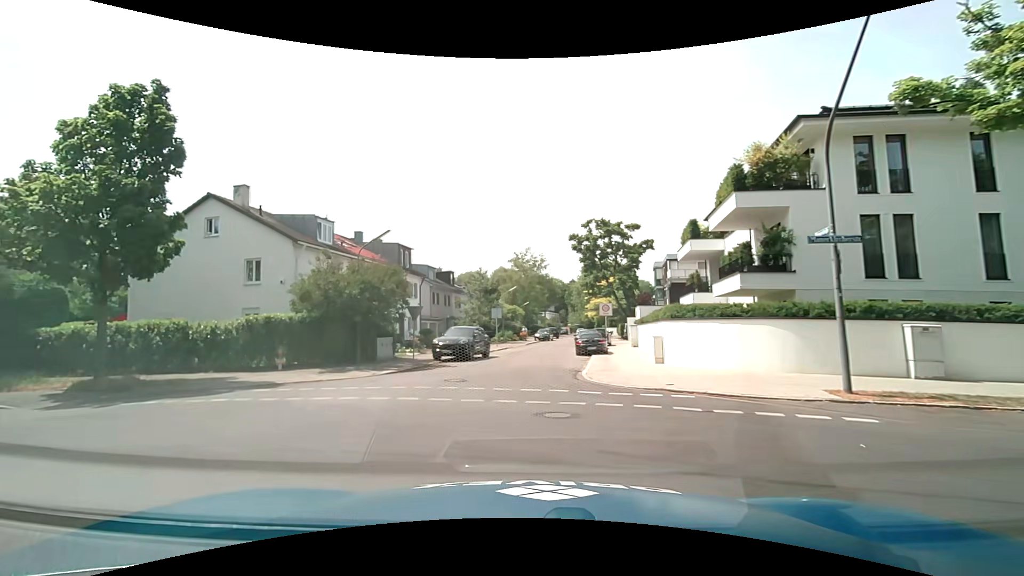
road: residential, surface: asphalt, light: Day
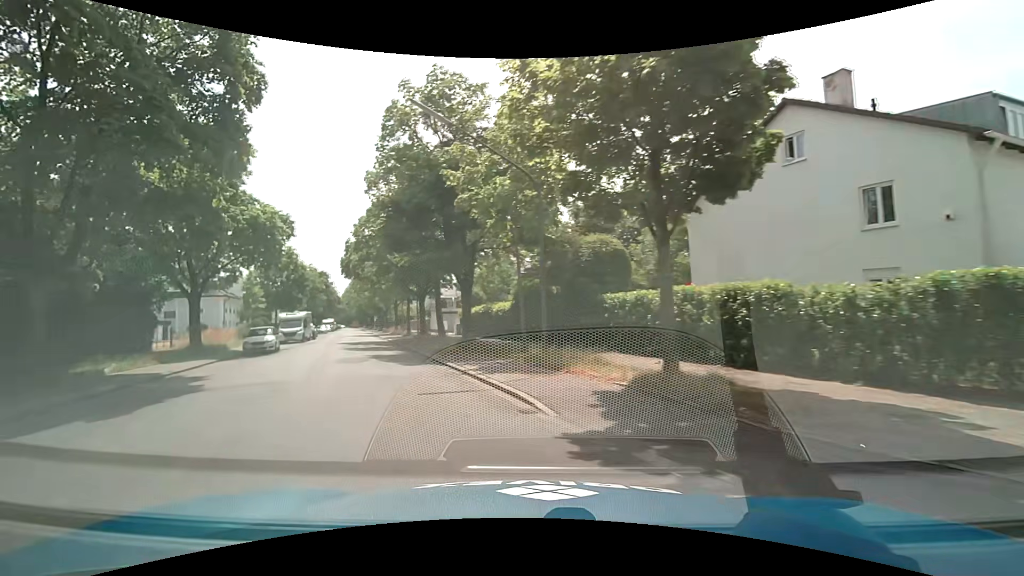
(-6.5, +10.0) m; -57°
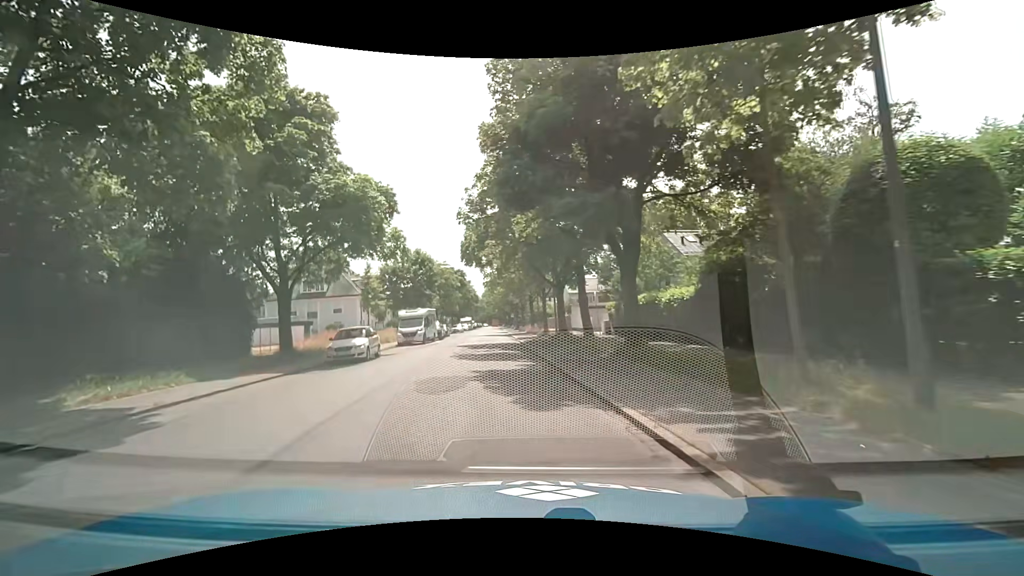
(-1.6, +9.5) m; -15°
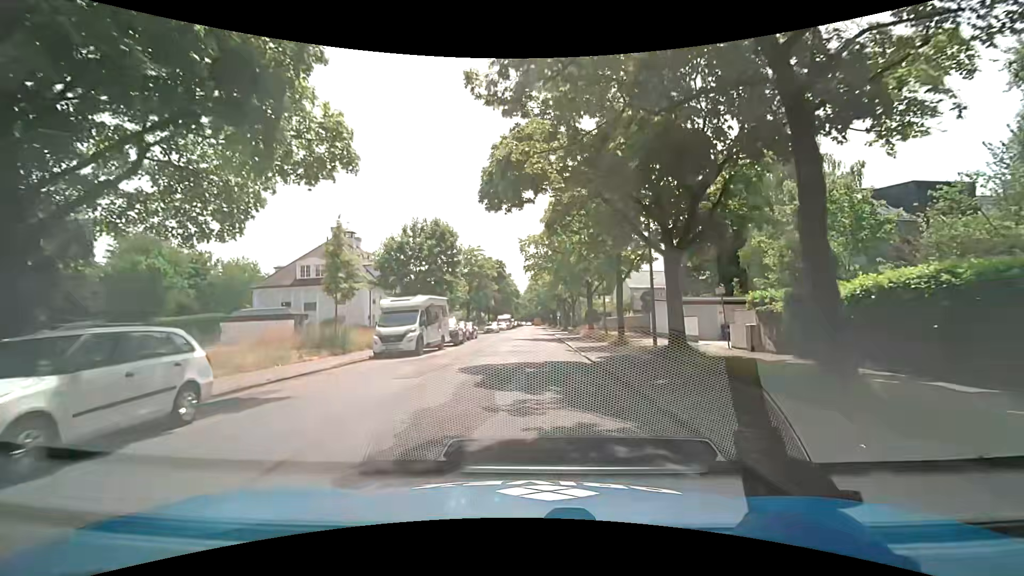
(-1.4, +16.2) m; -7°
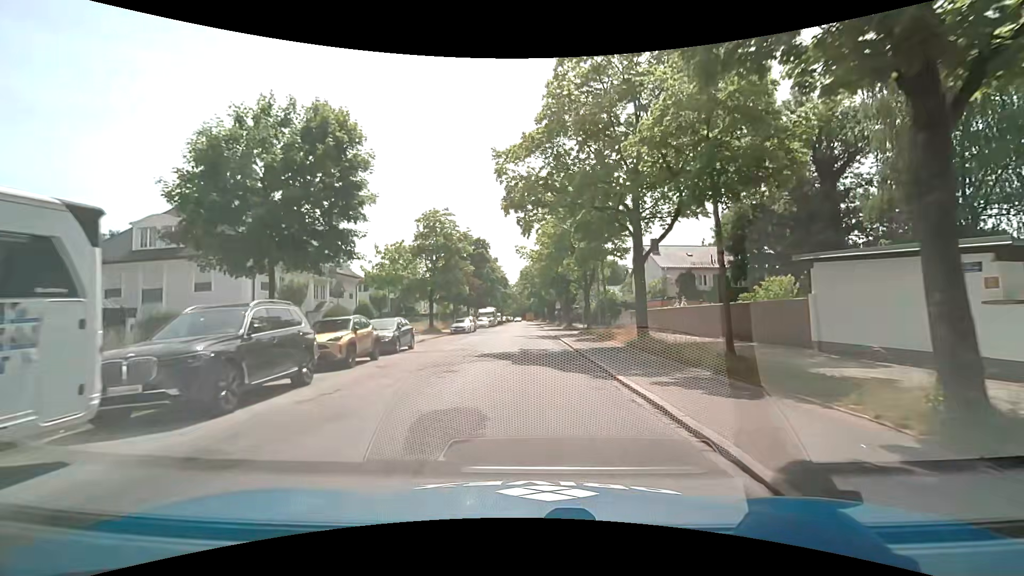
(+0.8, +22.2) m; +3°
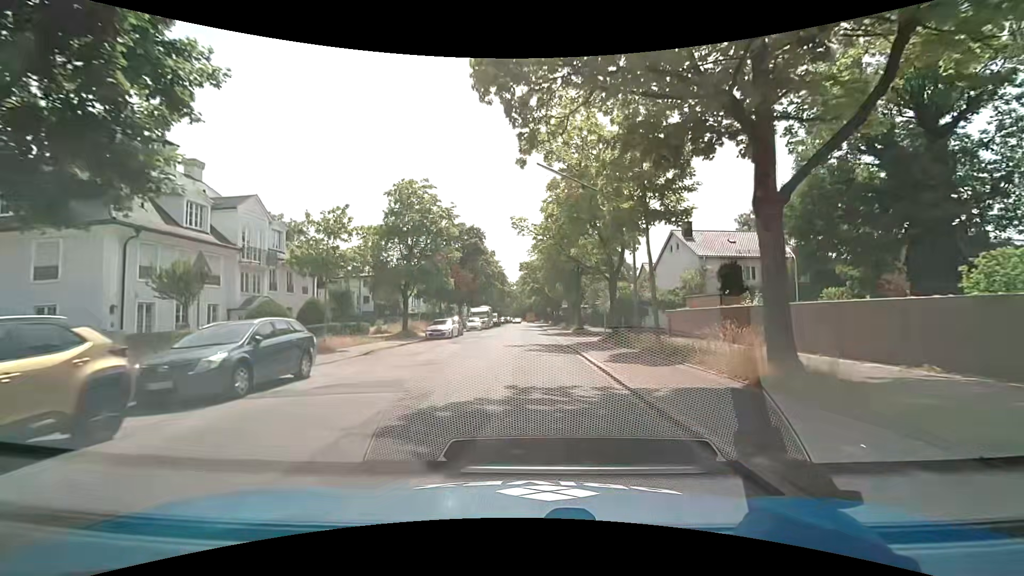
(-0.1, +11.2) m; -1°
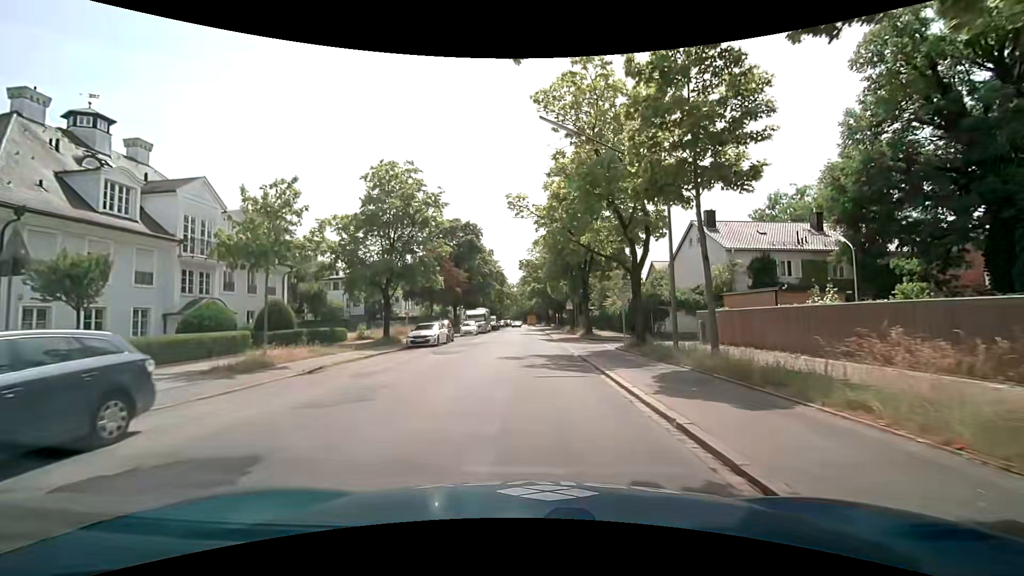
(0.0, +5.6) m; 0°
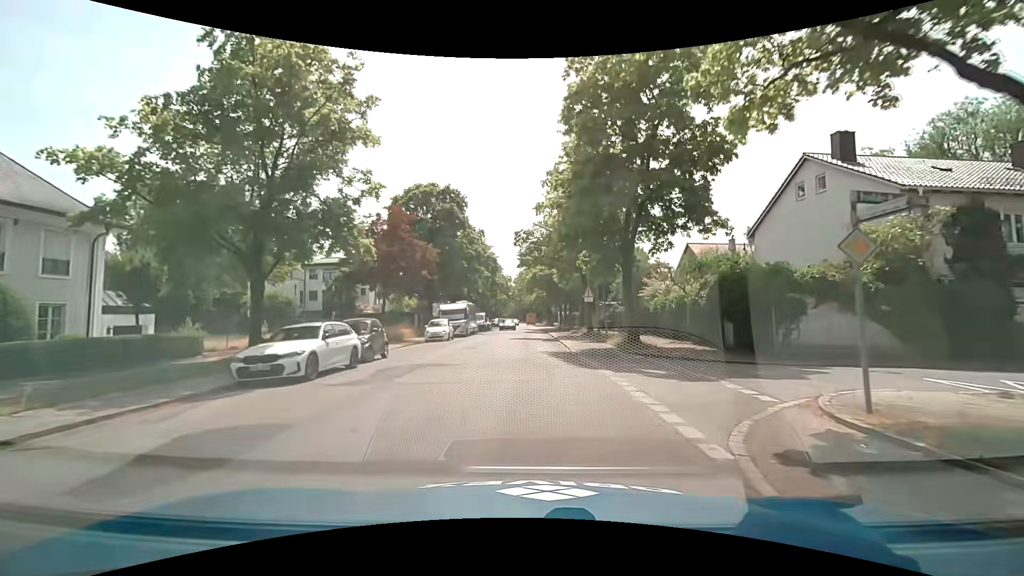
(+0.1, +16.9) m; +1°
(0, +10) (0, +20) (0, +30) (0, +40) (-1, +50) (-1, +60) (-1, +70) (-1, +80) (-2, +90) (-3, +100) m
